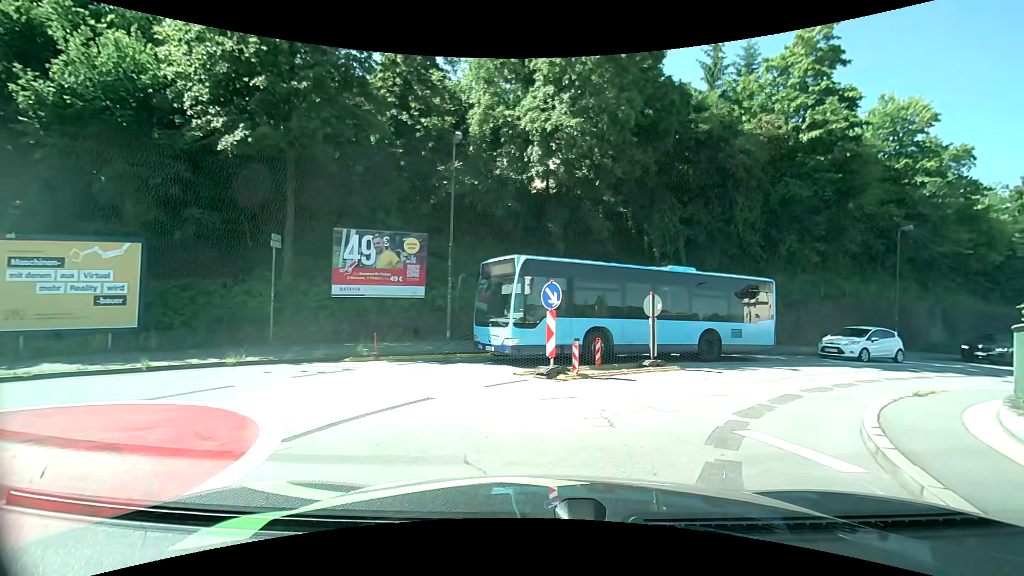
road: unclassified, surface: asphalt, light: Day
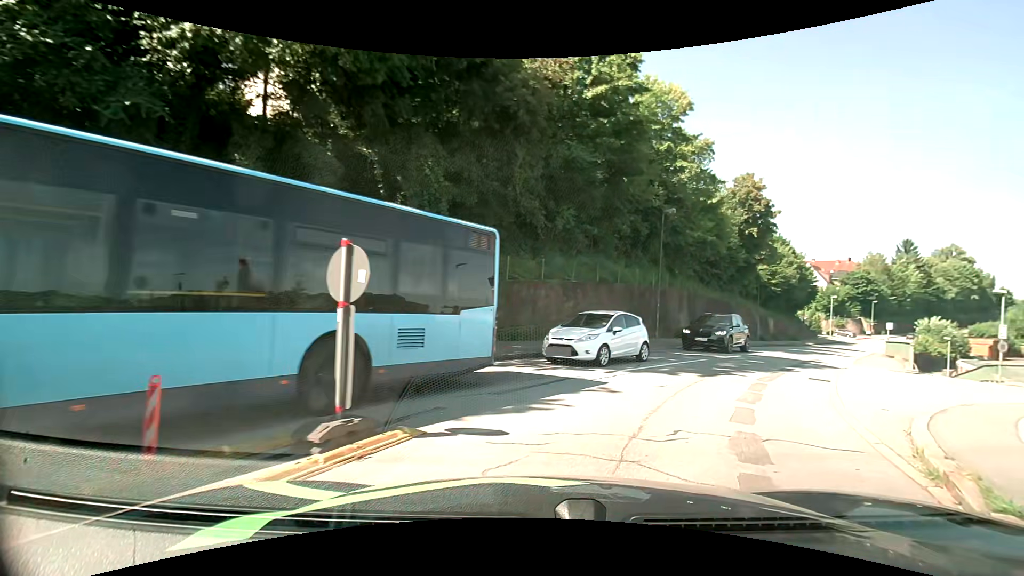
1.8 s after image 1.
(+1.8, +8.5) m; +25°
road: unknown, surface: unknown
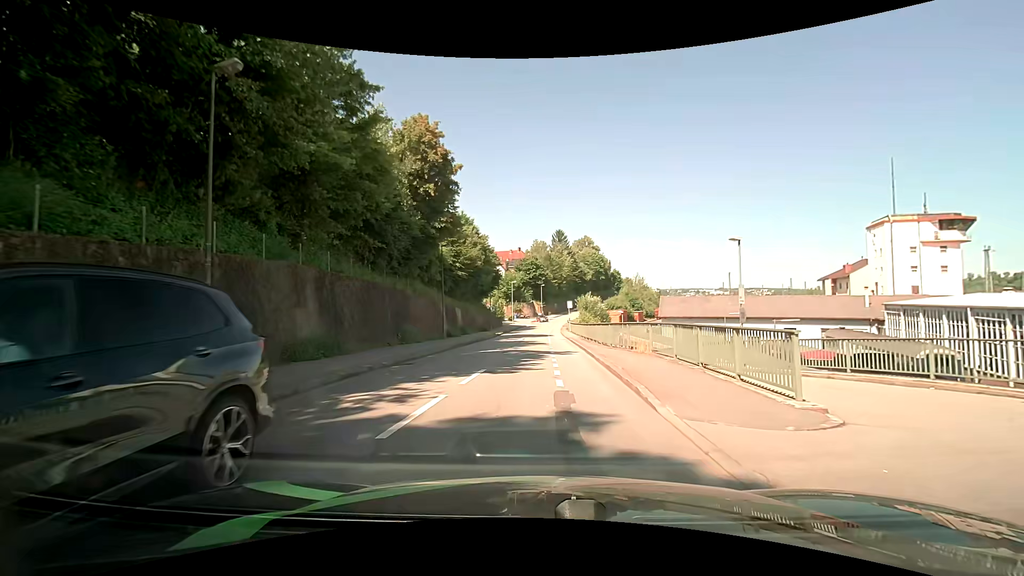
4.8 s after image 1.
(+6.6, +16.8) m; +34°
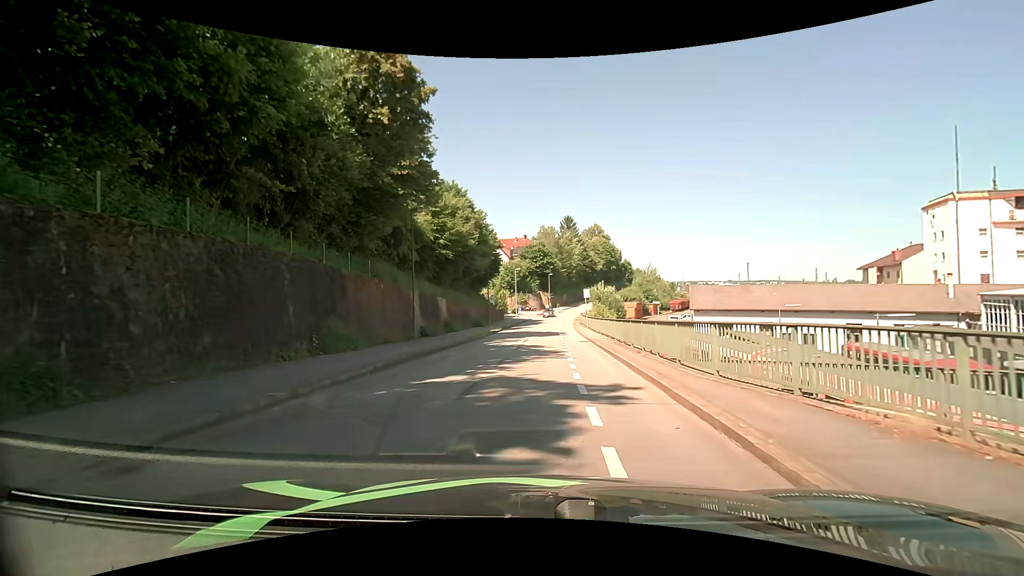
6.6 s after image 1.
(0.0, +11.8) m; -1°
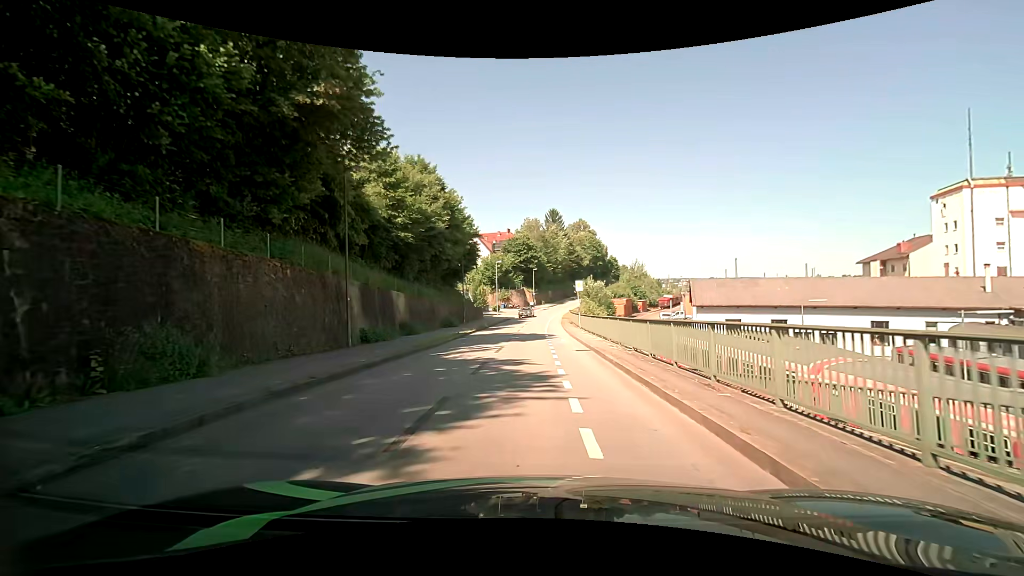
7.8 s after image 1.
(+0.2, +8.0) m; +2°
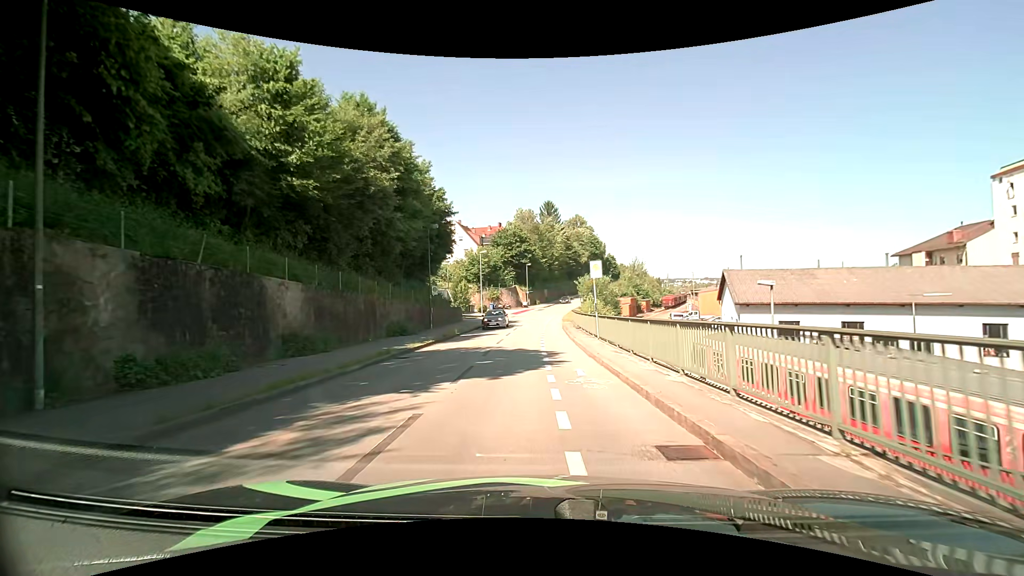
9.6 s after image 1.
(+0.1, +13.2) m; +1°
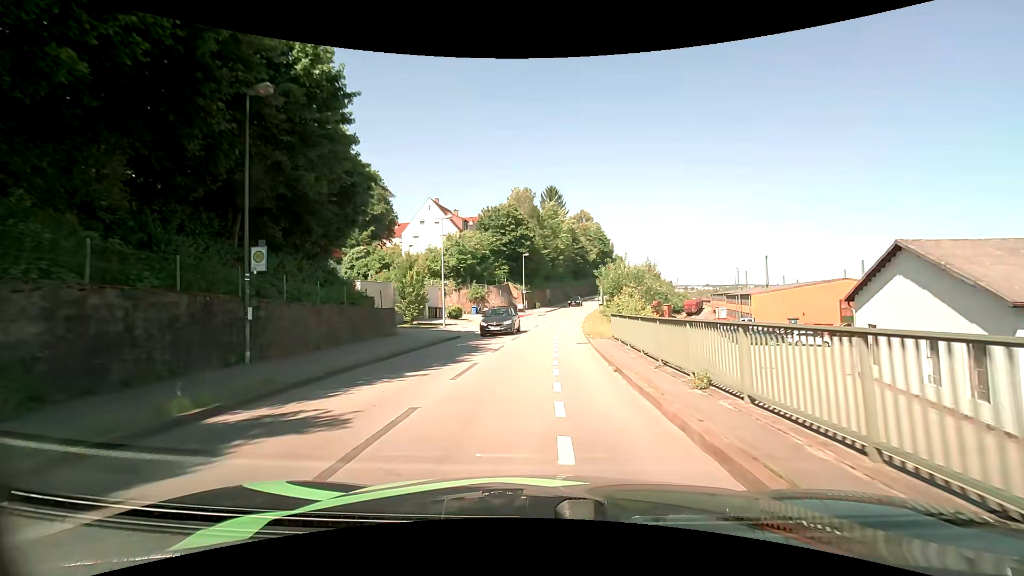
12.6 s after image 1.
(0.0, +23.8) m; 0°
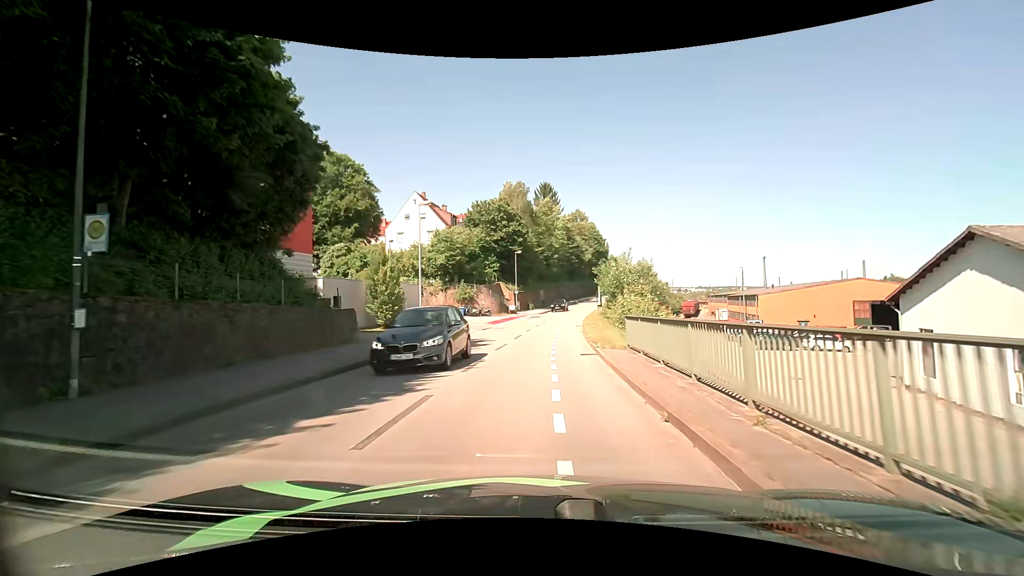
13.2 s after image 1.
(0.0, +4.9) m; +1°
